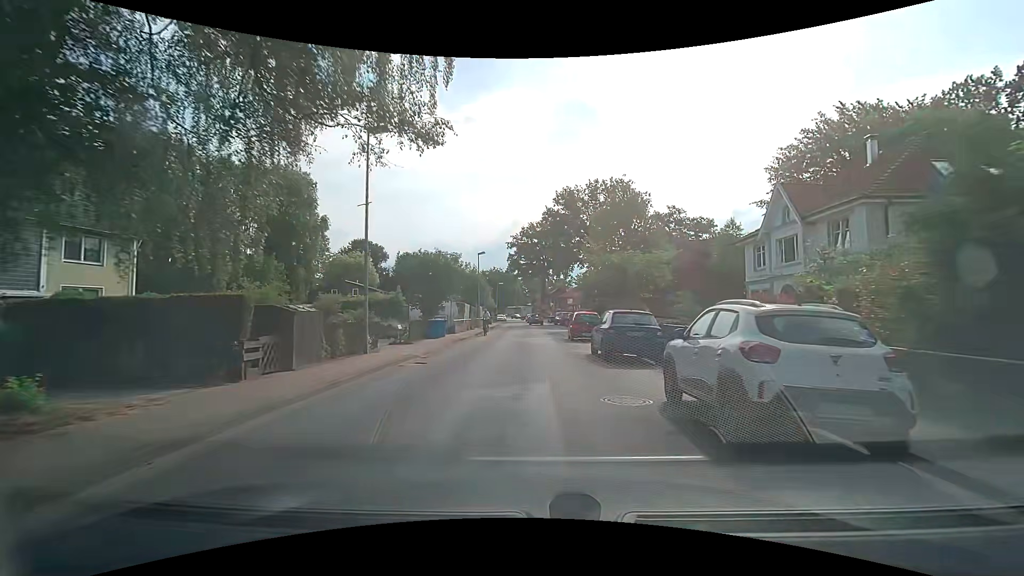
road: tertiary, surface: asphalt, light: Day
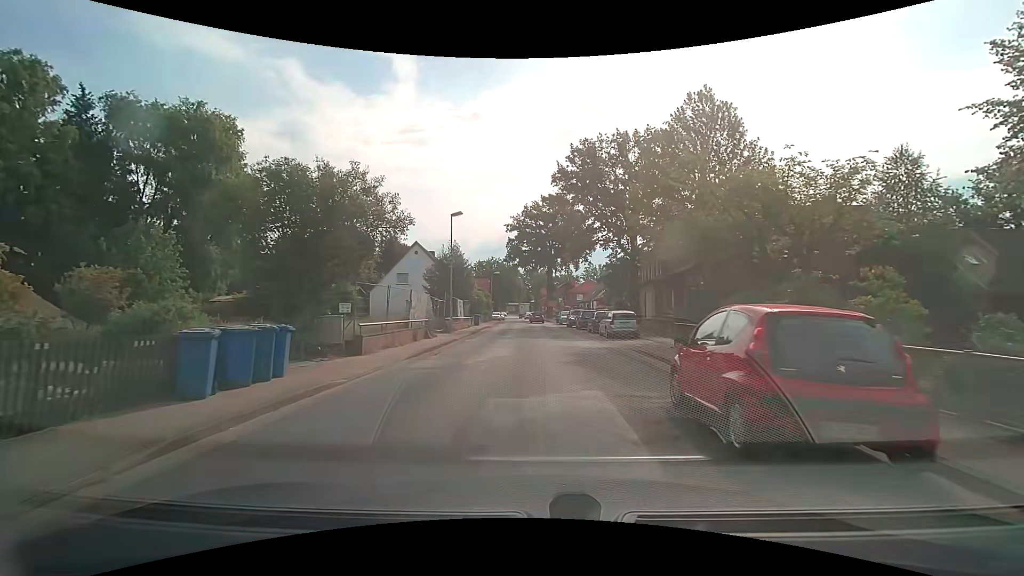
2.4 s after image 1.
(-0.2, +19.8) m; -1°
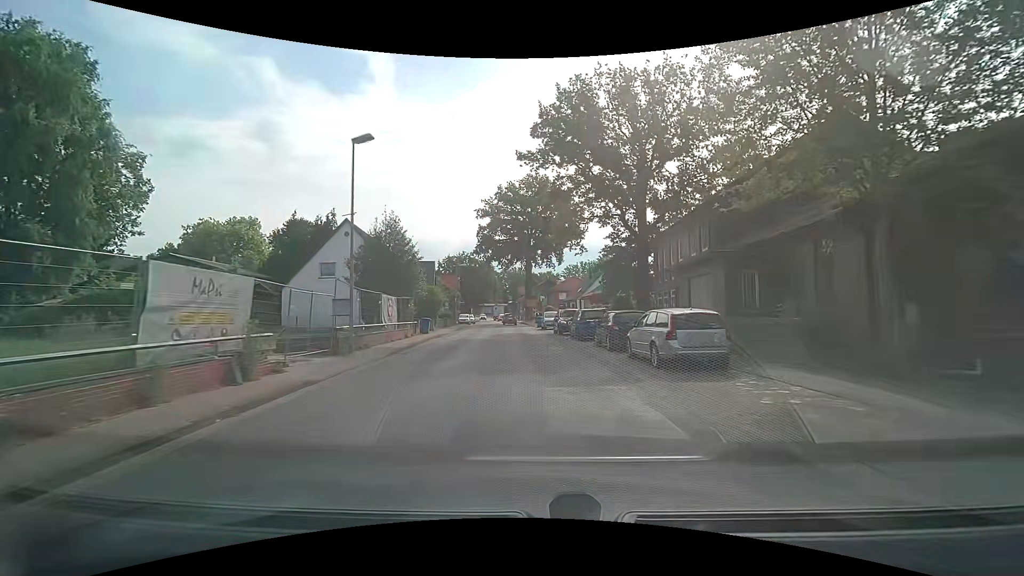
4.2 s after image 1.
(+0.4, +14.7) m; +2°
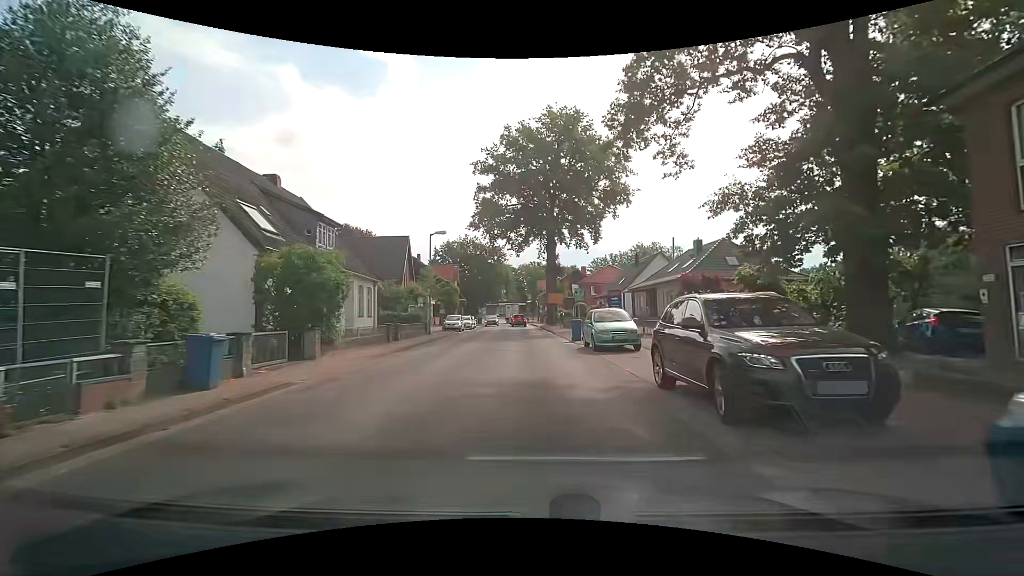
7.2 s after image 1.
(-0.2, +24.7) m; -3°
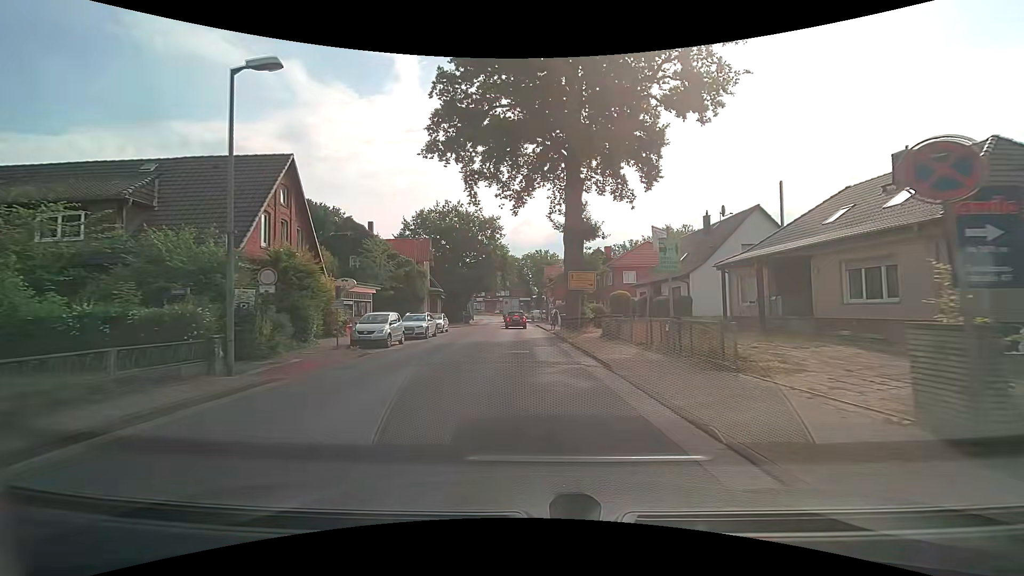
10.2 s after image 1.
(+0.2, +23.9) m; 0°
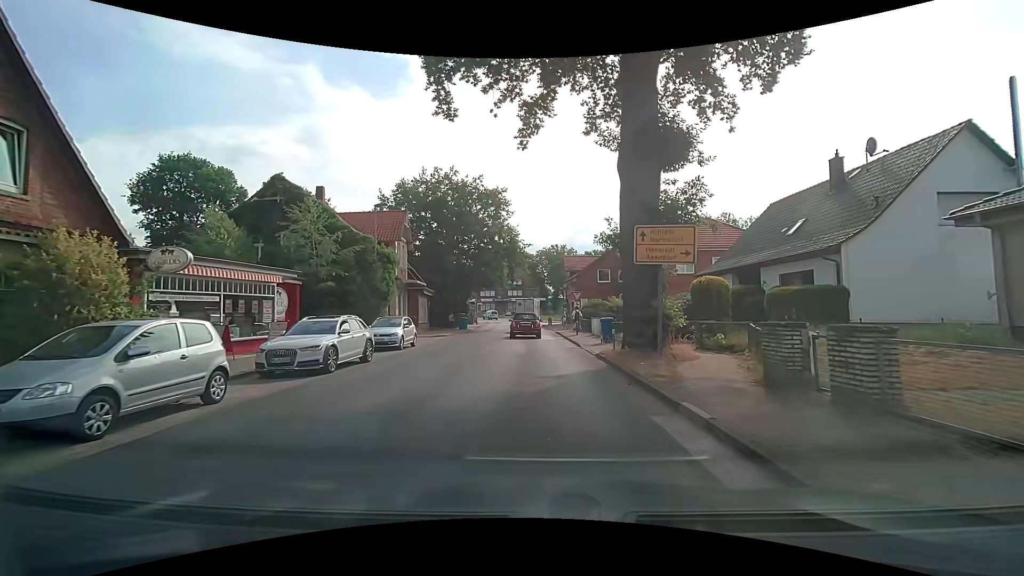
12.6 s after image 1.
(-0.1, +15.0) m; -1°
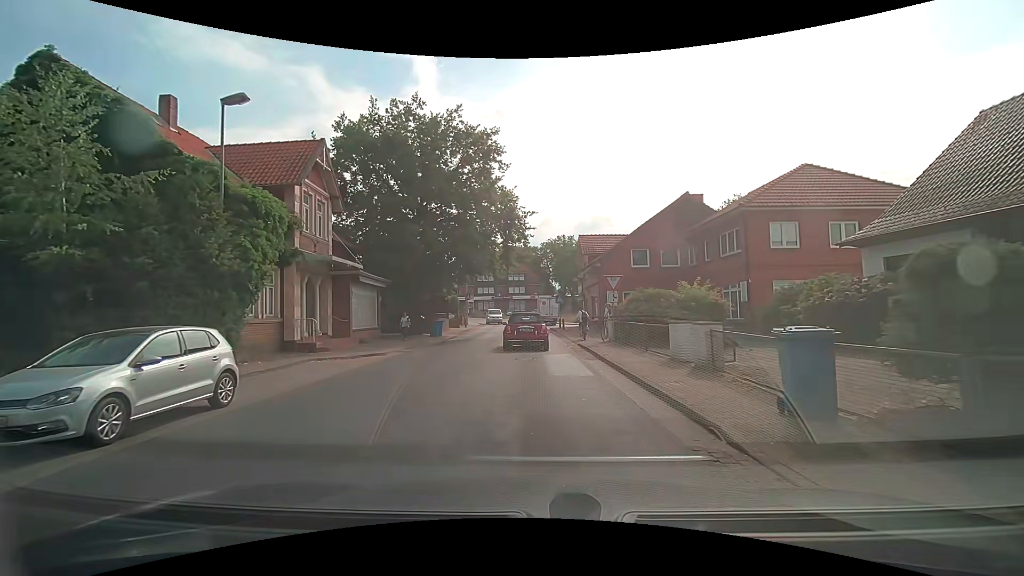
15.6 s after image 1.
(-0.2, +15.1) m; 0°
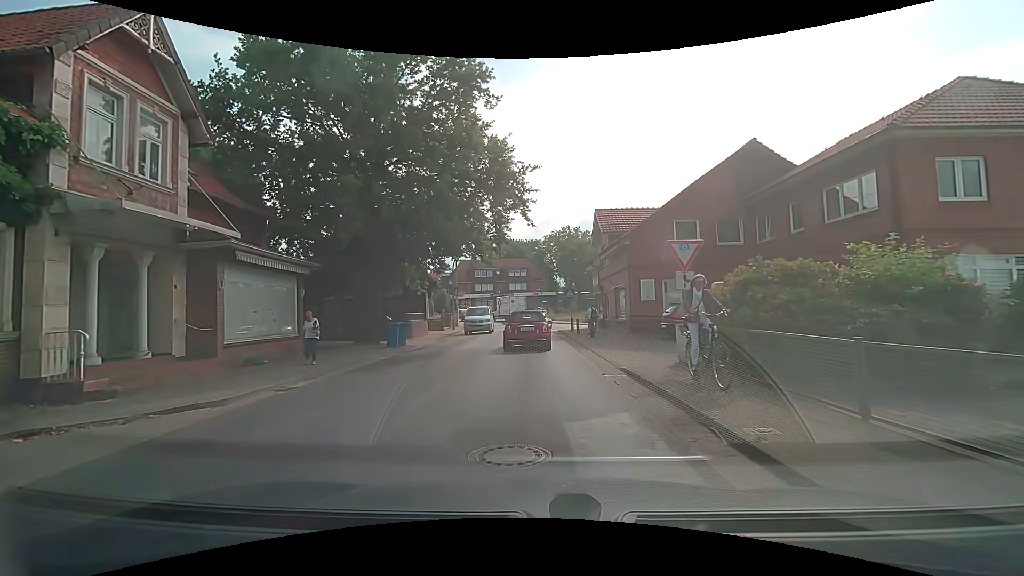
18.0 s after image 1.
(-0.2, +10.0) m; -2°
